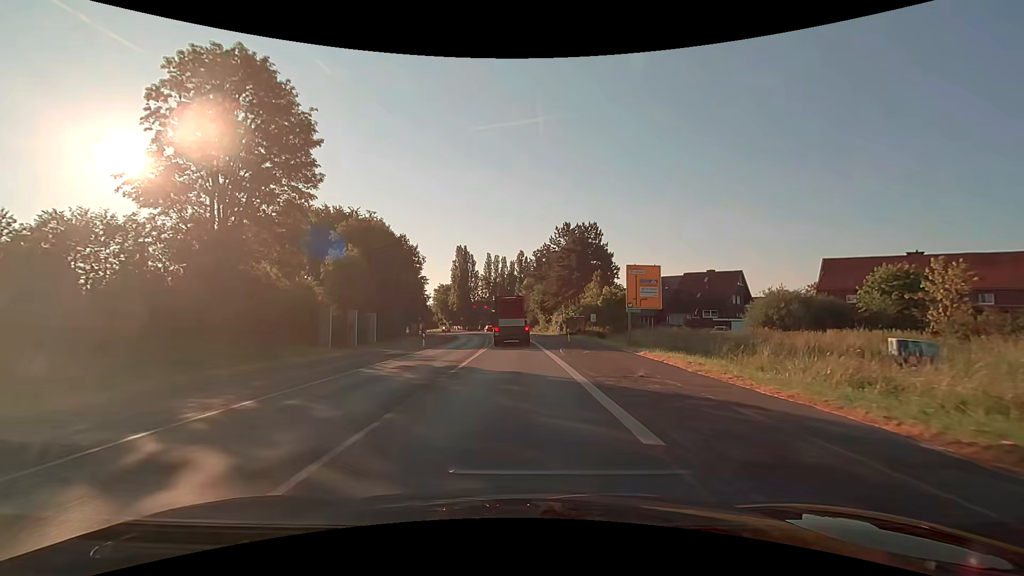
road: secondary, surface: asphalt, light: Day
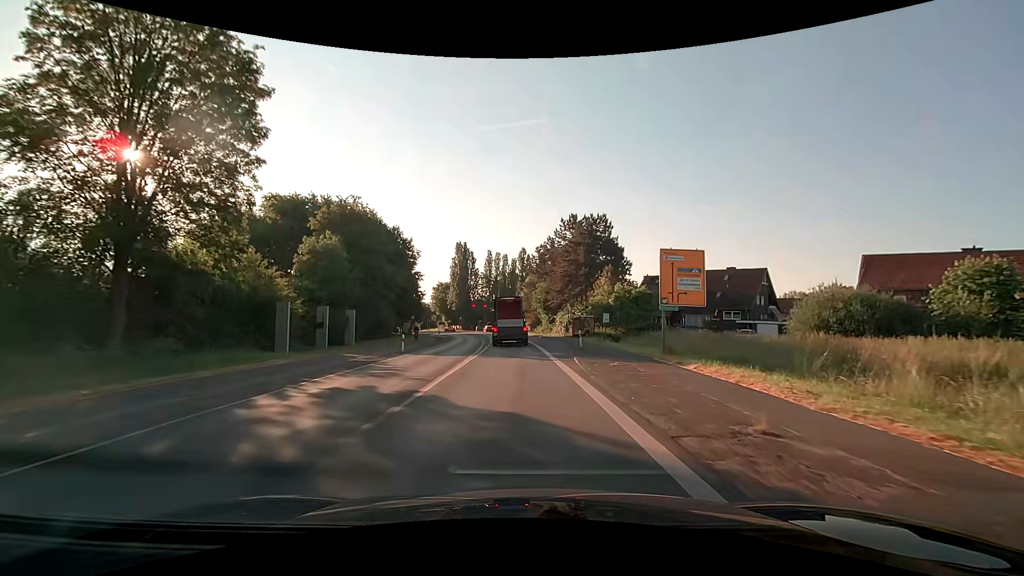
(0.0, +6.8) m; 0°
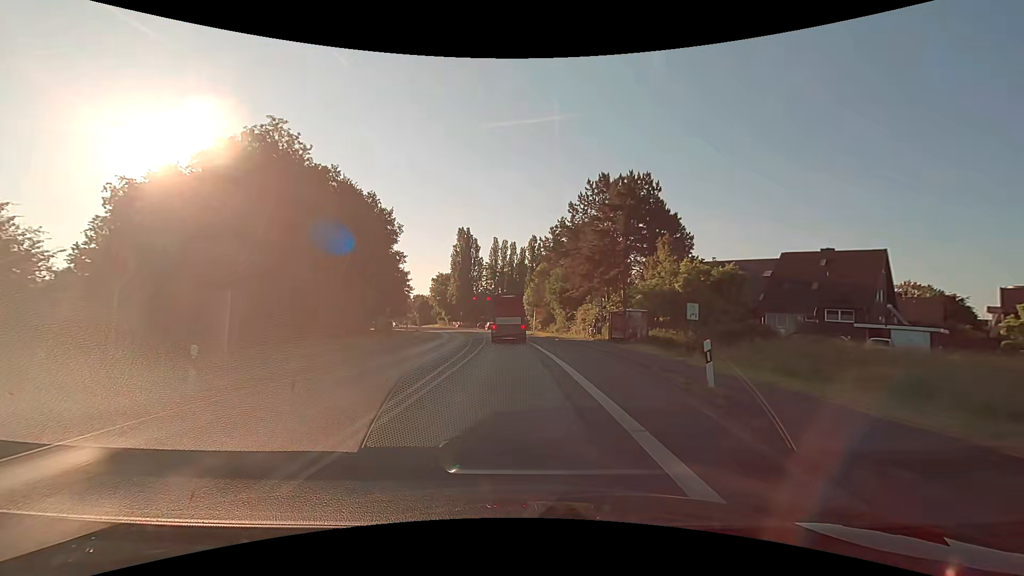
(-0.1, +20.1) m; -1°
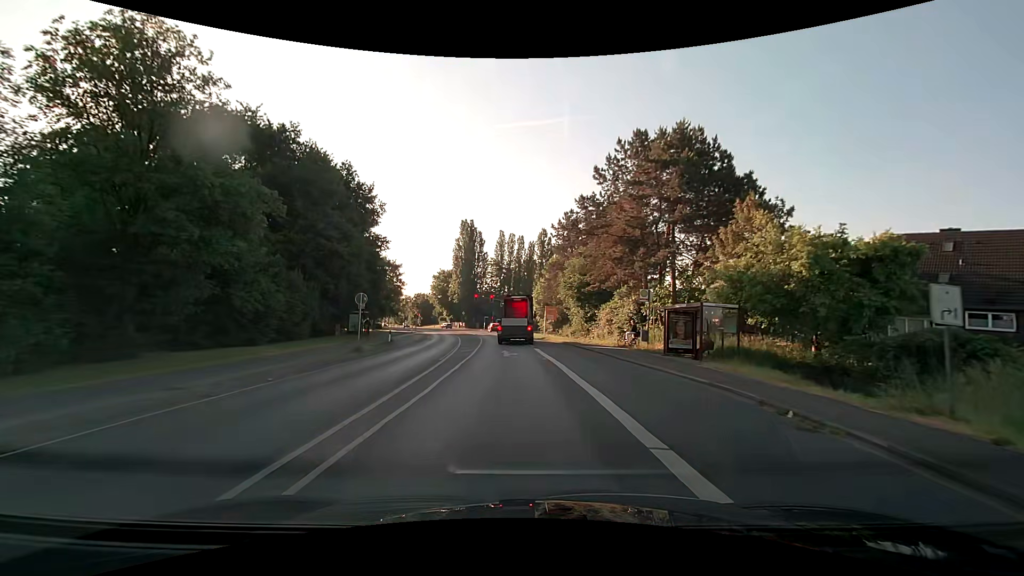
(-0.1, +13.2) m; -1°
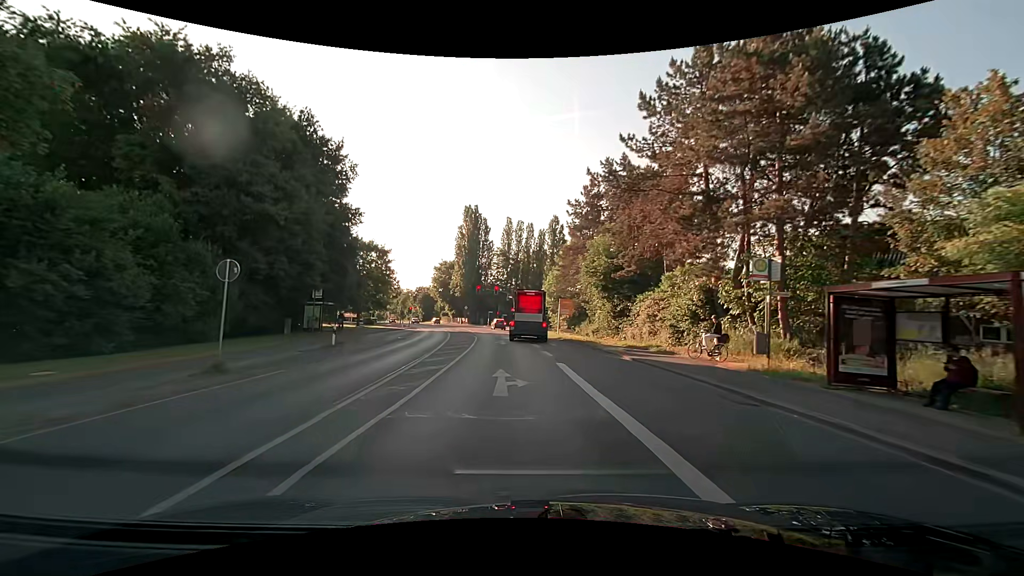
(-0.1, +12.8) m; -1°
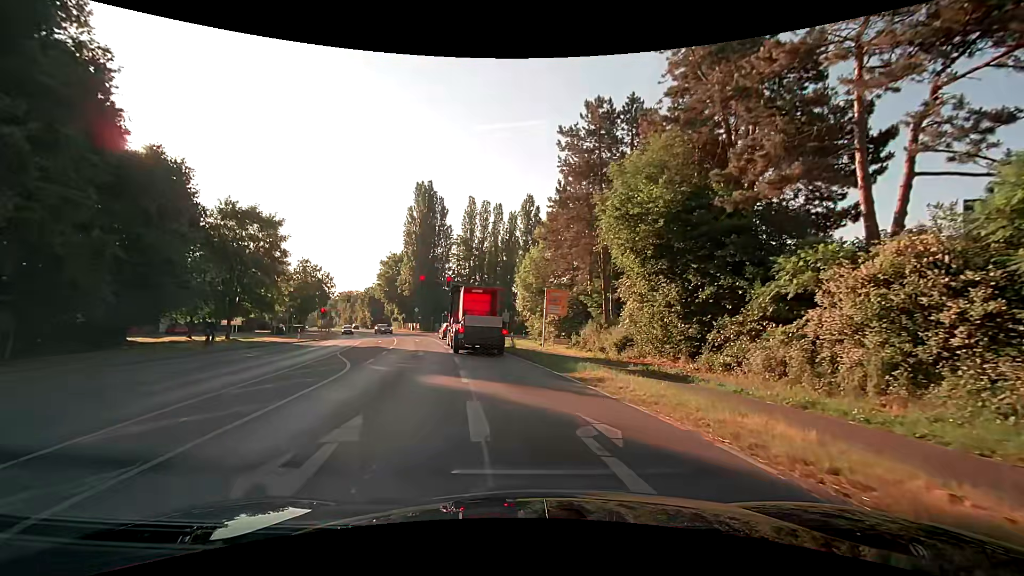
(+0.5, +25.4) m; +5°
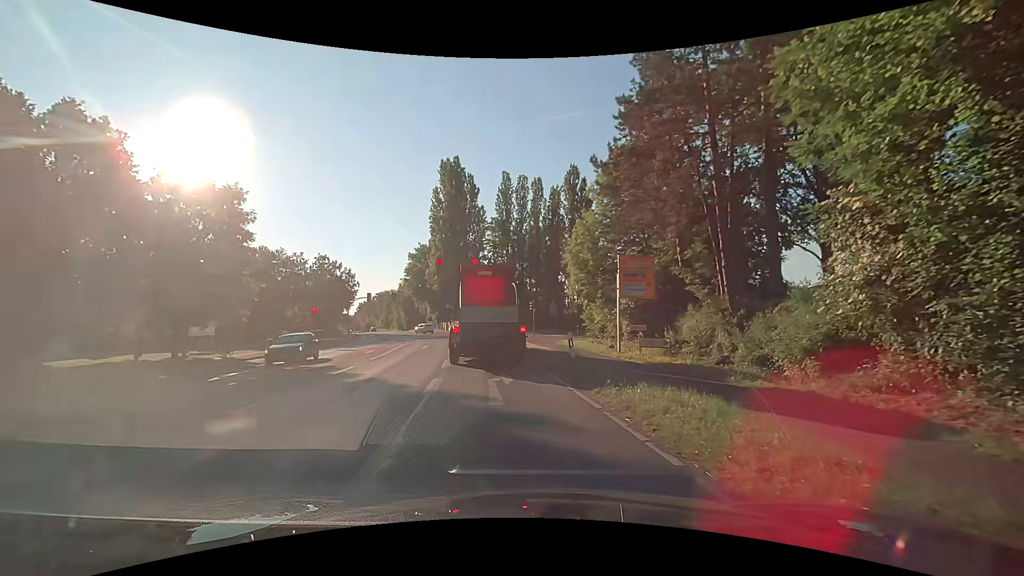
(-0.8, +14.7) m; -6°
